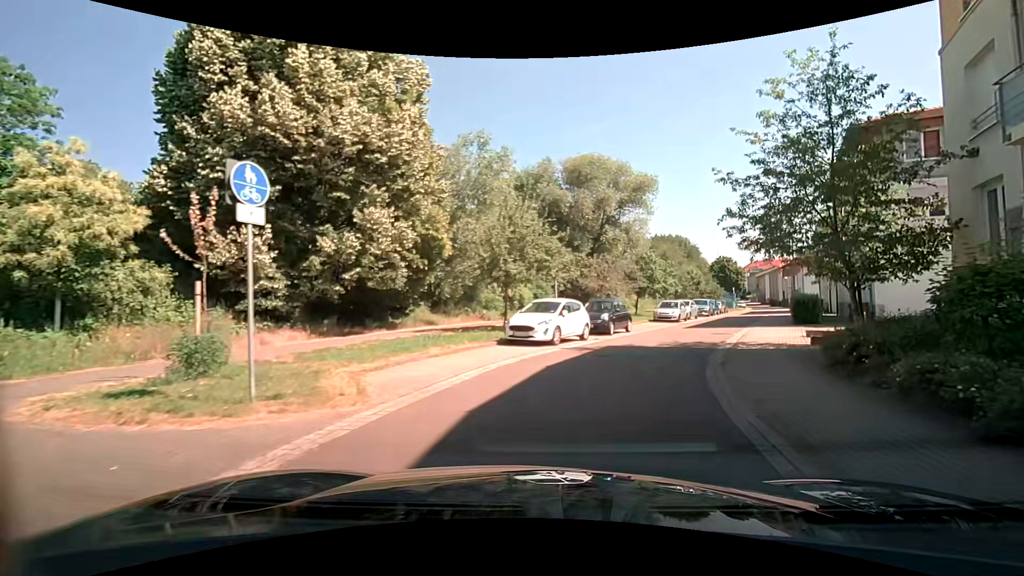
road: residential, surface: asphalt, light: Day
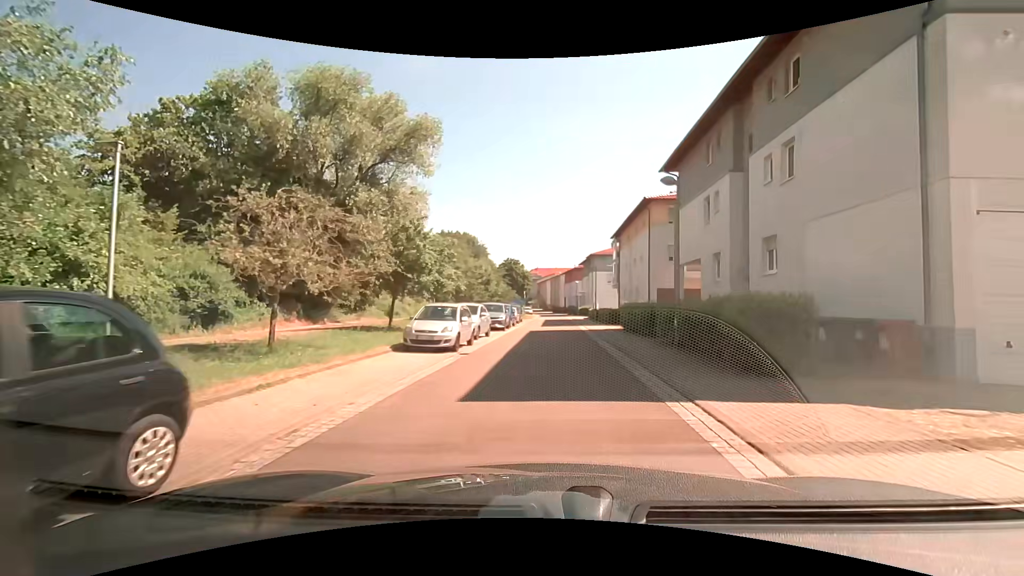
(+3.6, +19.0) m; +21°
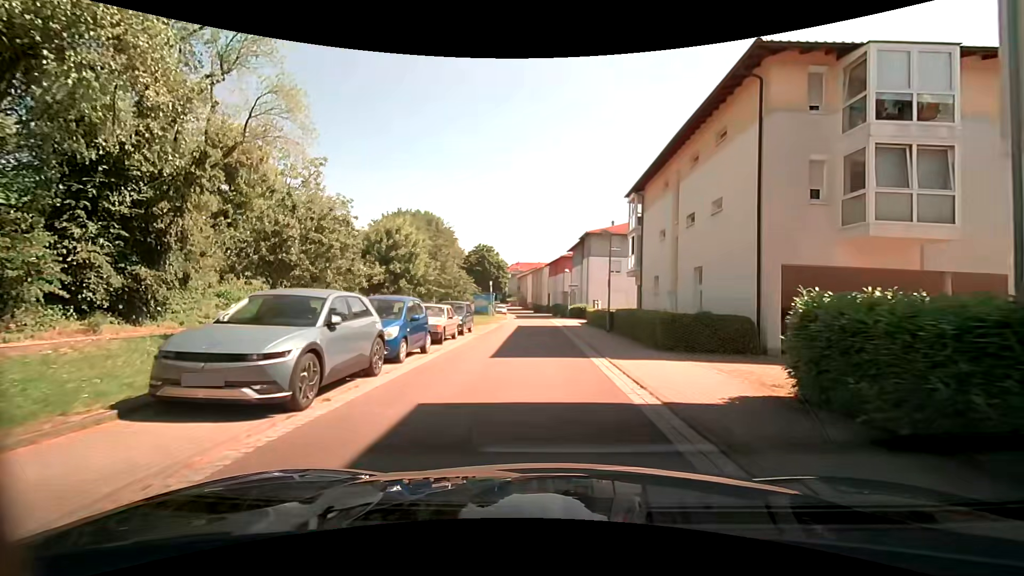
(+0.8, +21.9) m; +2°
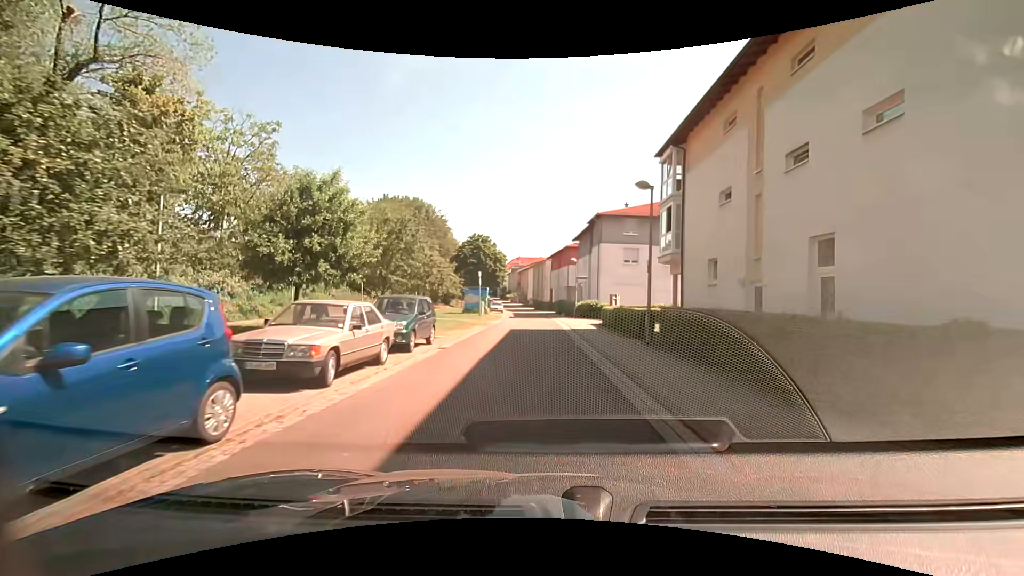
(0.0, +9.2) m; 0°
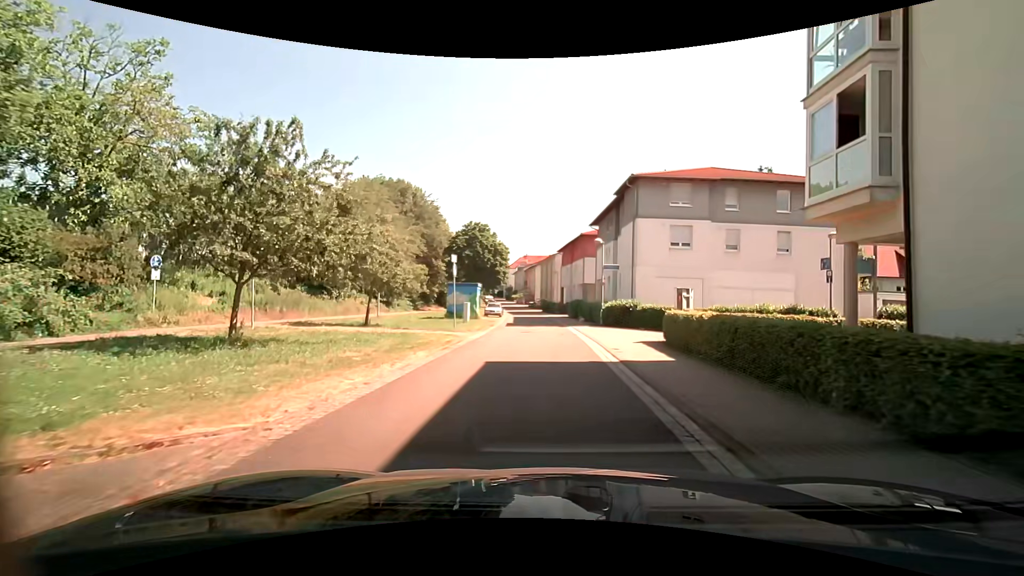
(-0.2, +13.8) m; 0°
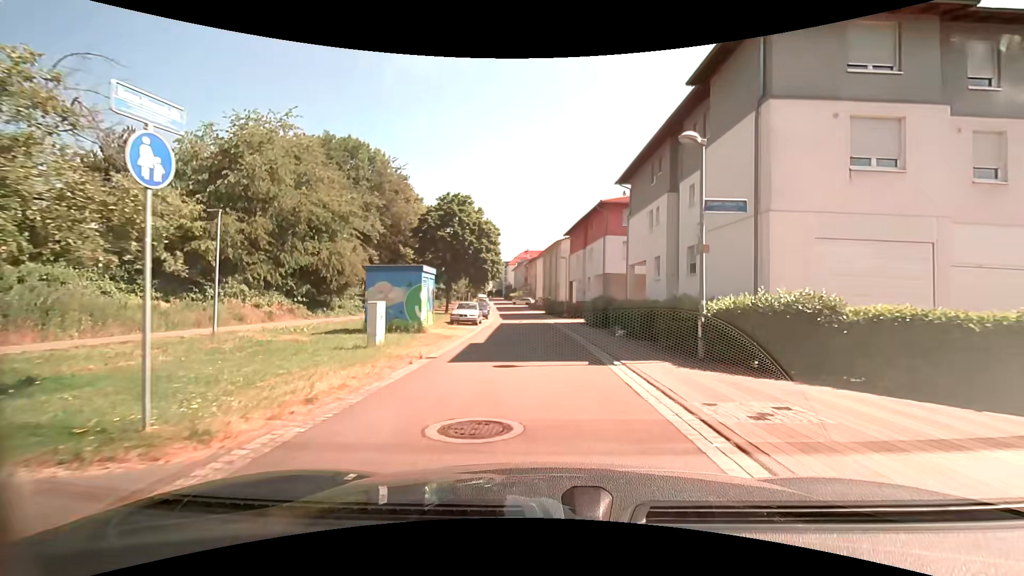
(-0.4, +18.4) m; -1°
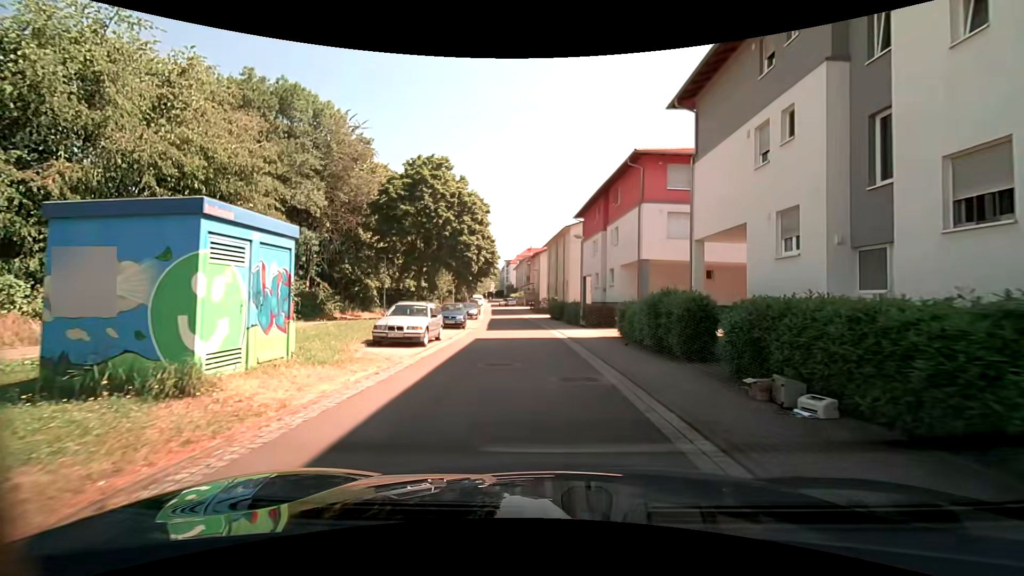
(-0.1, +13.8) m; -1°
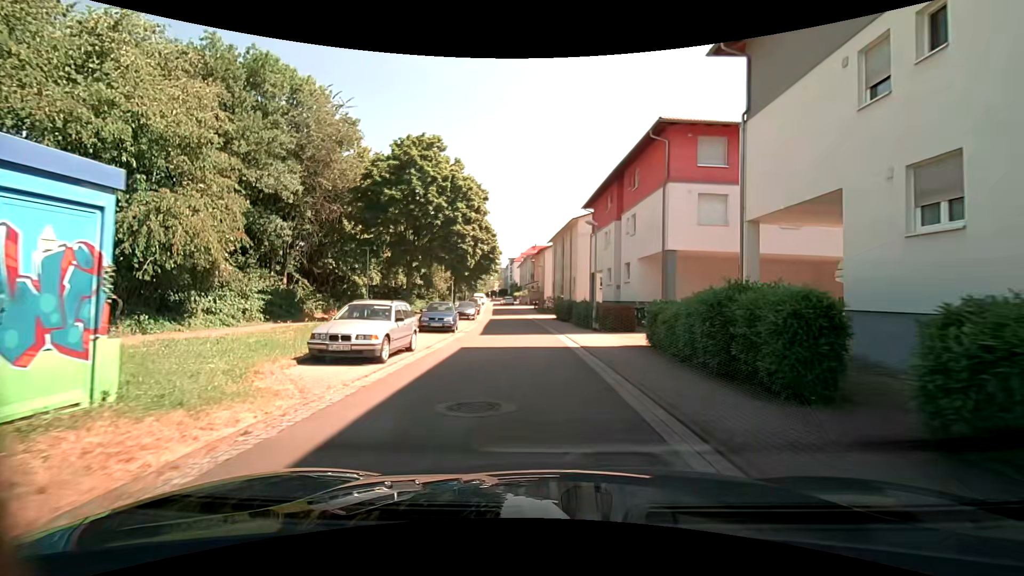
(0.0, +4.5) m; 0°
(0, +10) (-1, +20) (-1, +30) (-2, +40) (-4, +50) (-5, +60) (-6, +70) (-7, +80) (-8, +90) (-9, +99) m
